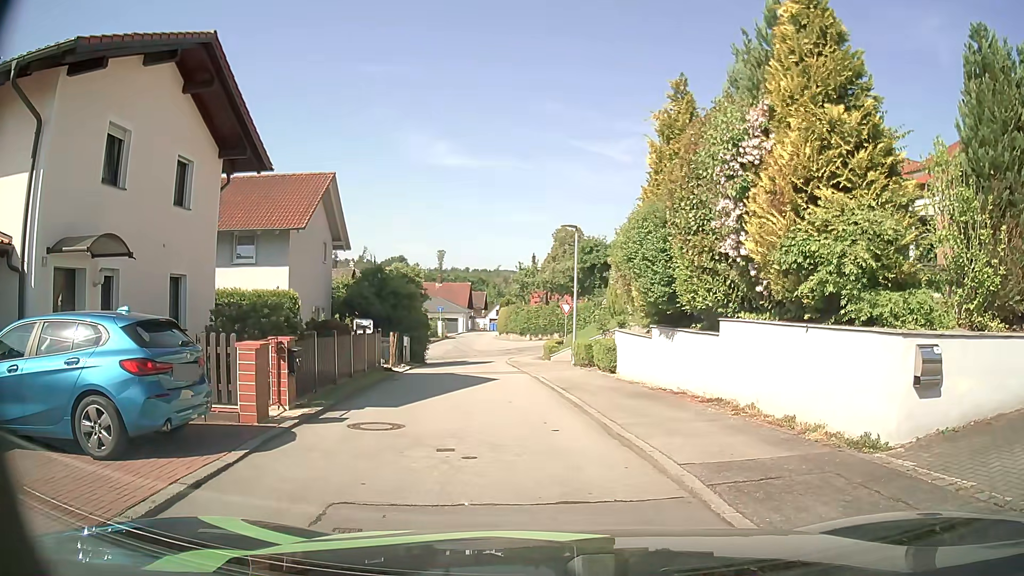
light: Day
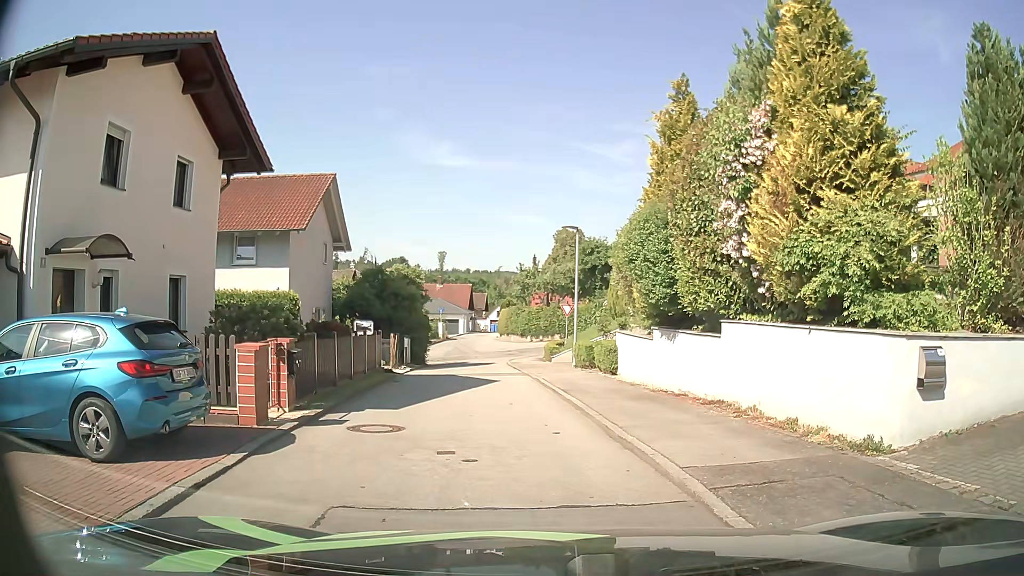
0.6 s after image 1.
(0.0, +0.1) m; 0°
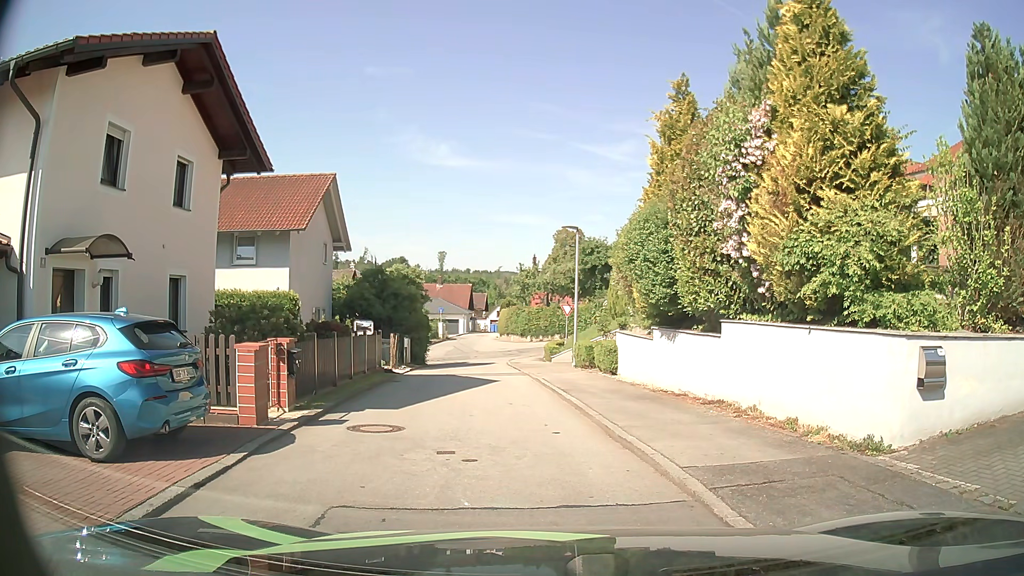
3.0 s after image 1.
(0.0, +0.1) m; 0°
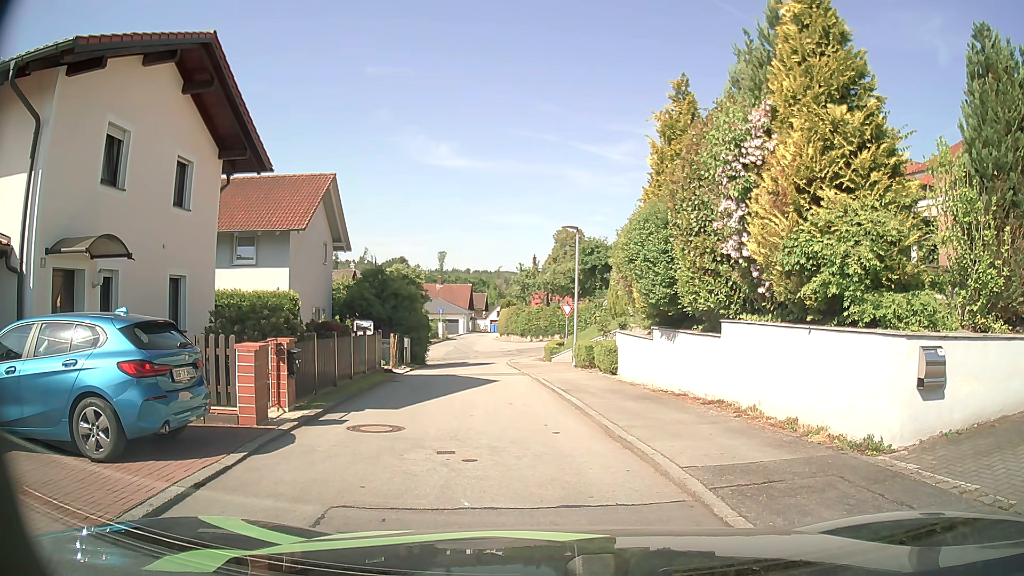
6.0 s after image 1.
(0.0, 0.0) m; 0°
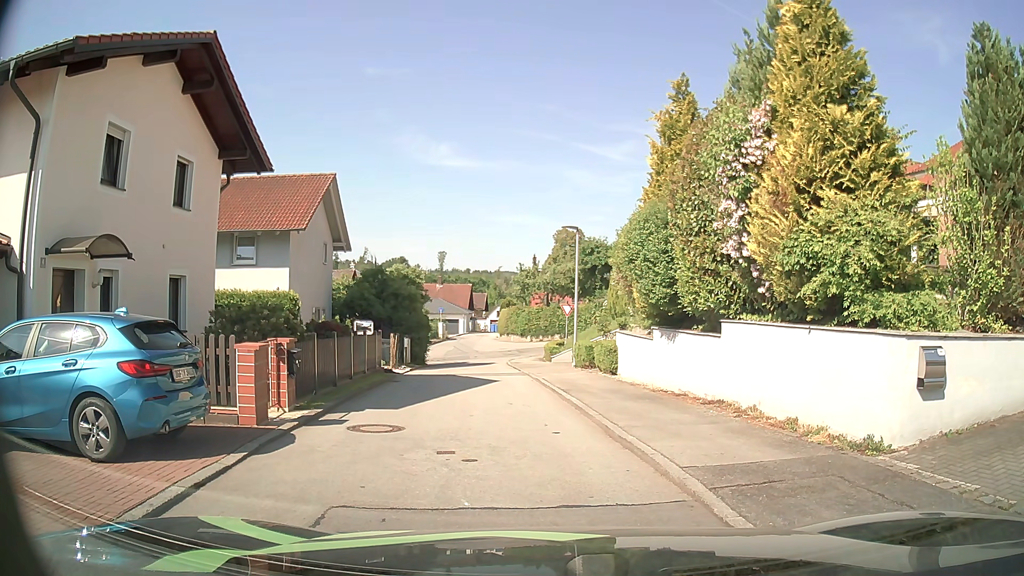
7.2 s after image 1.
(0.0, 0.0) m; 0°
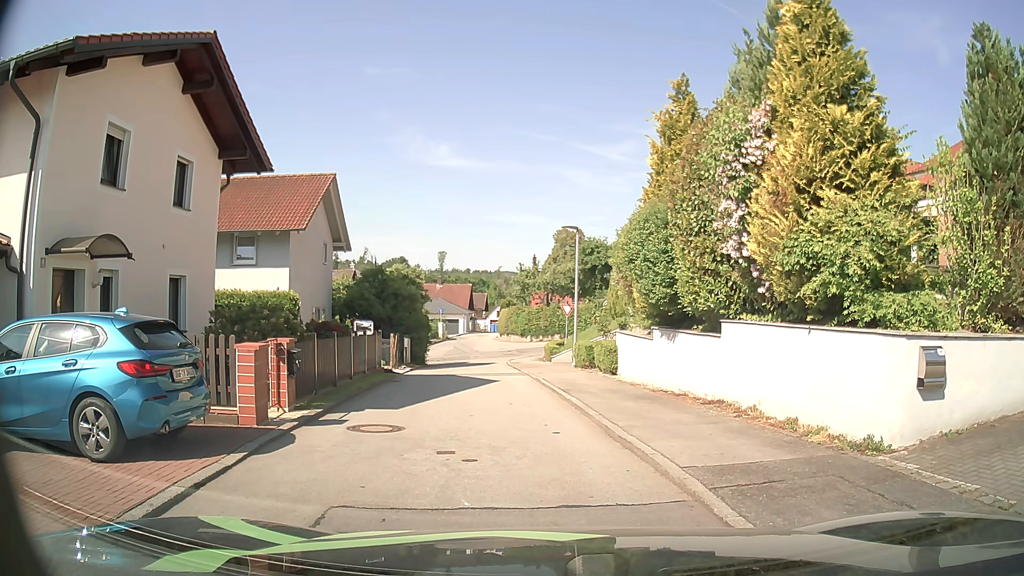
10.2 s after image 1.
(0.0, 0.0) m; 0°
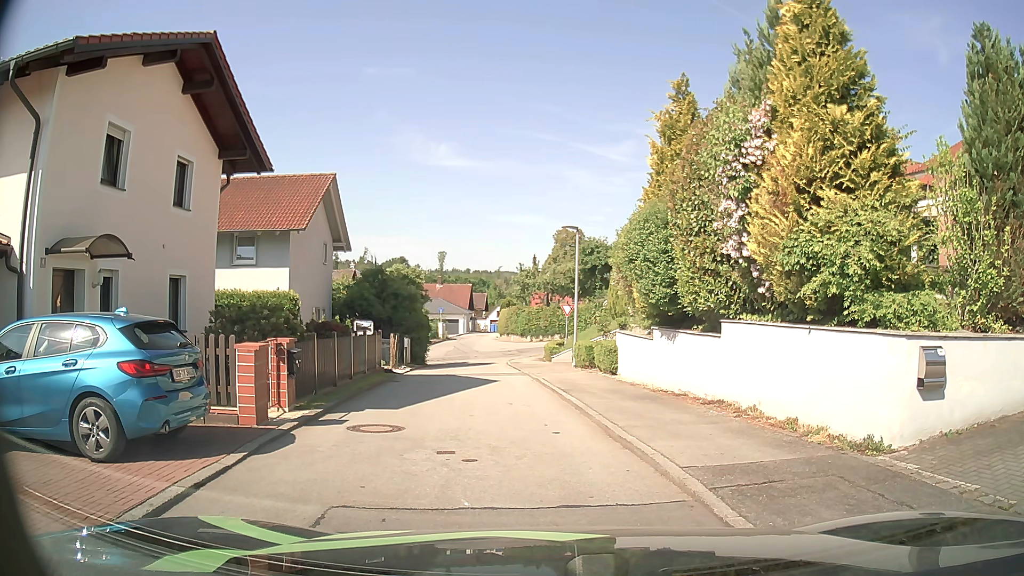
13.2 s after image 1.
(0.0, 0.0) m; 0°
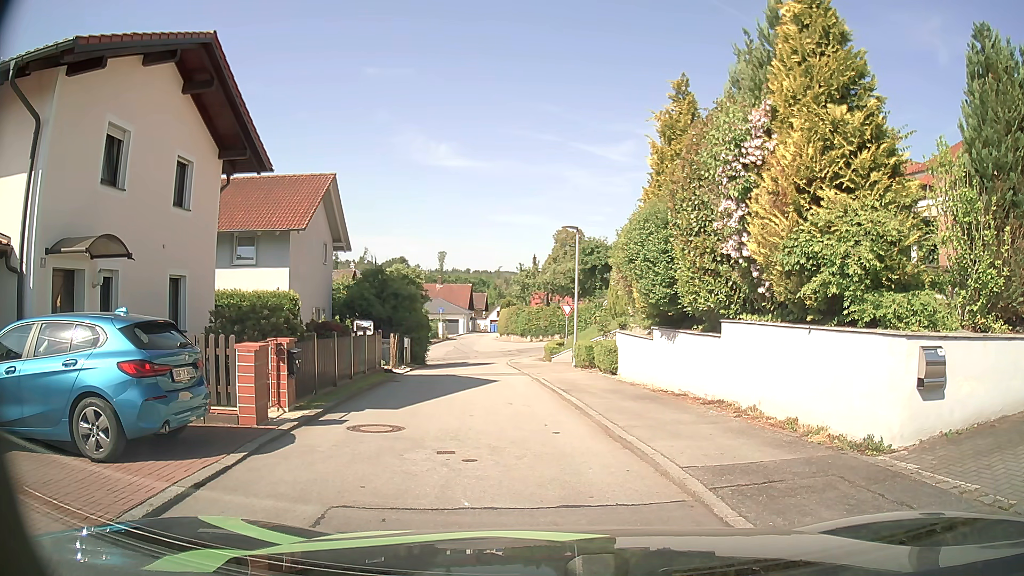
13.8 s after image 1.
(0.0, 0.0) m; 0°
